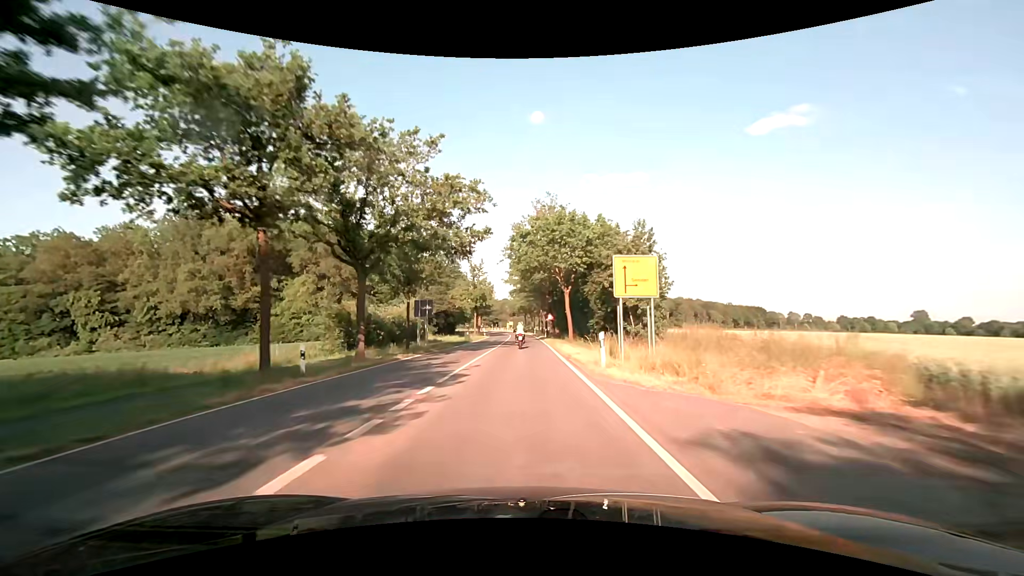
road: secondary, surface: asphalt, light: Day
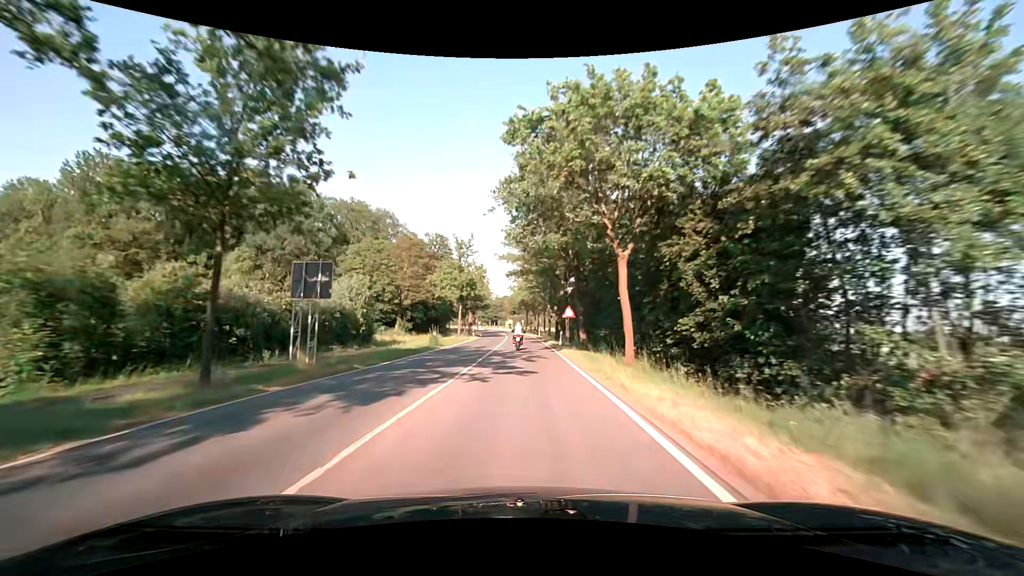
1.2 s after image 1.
(0.0, +21.5) m; 0°
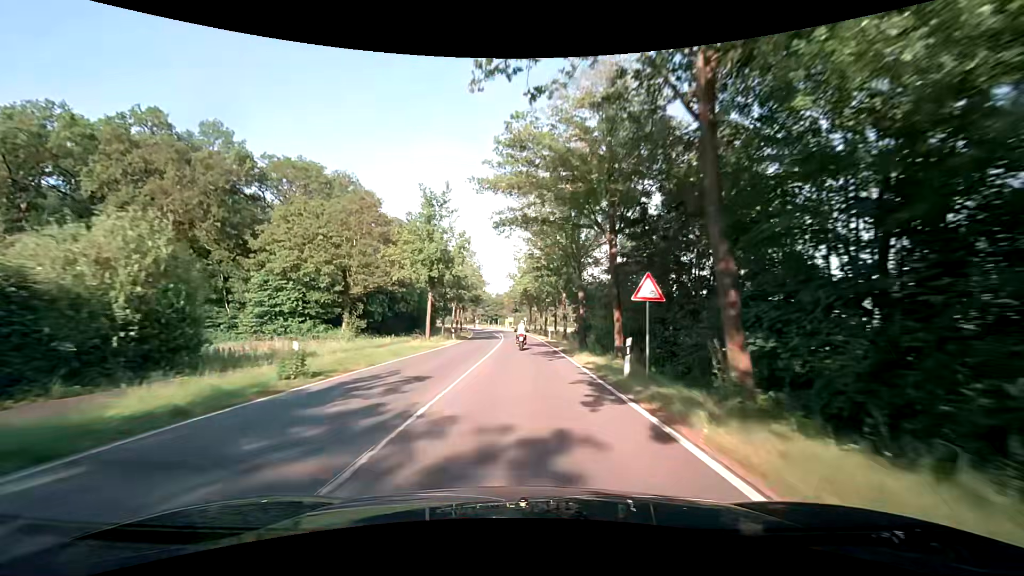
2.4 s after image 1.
(-0.1, +21.5) m; 0°
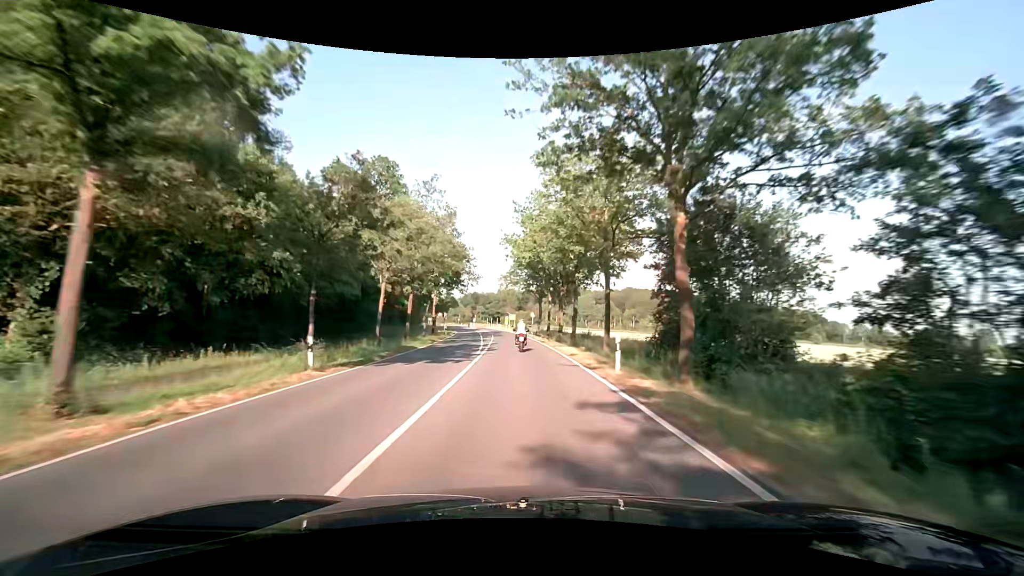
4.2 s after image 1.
(-0.2, +32.1) m; 0°
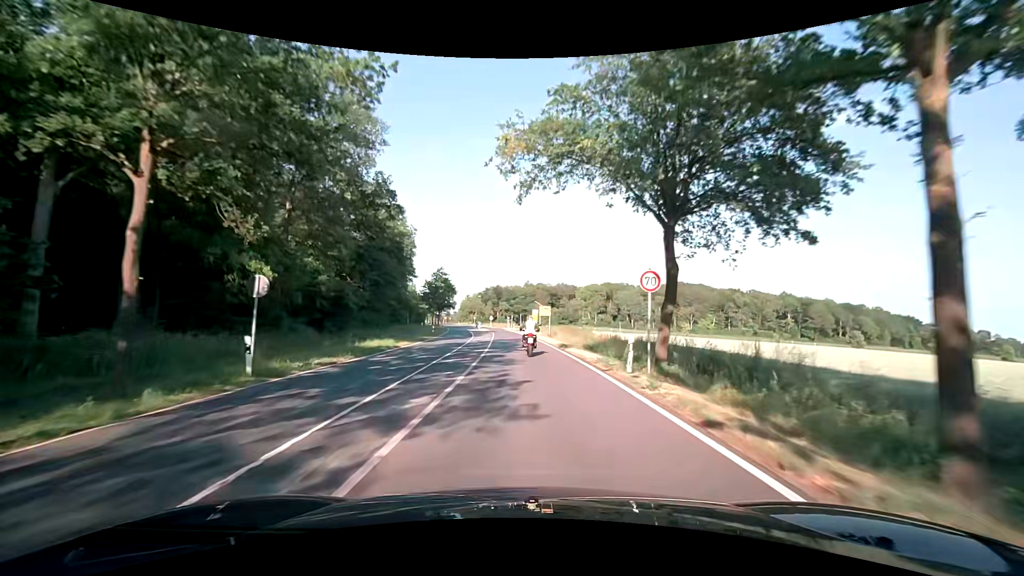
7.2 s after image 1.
(-1.4, +47.8) m; -3°
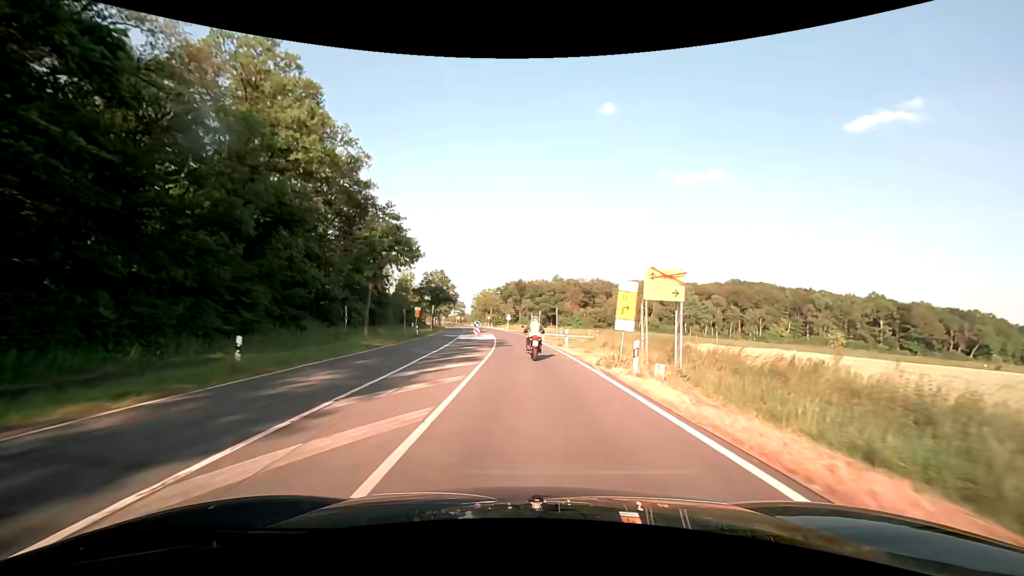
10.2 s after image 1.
(-1.2, +40.8) m; -3°
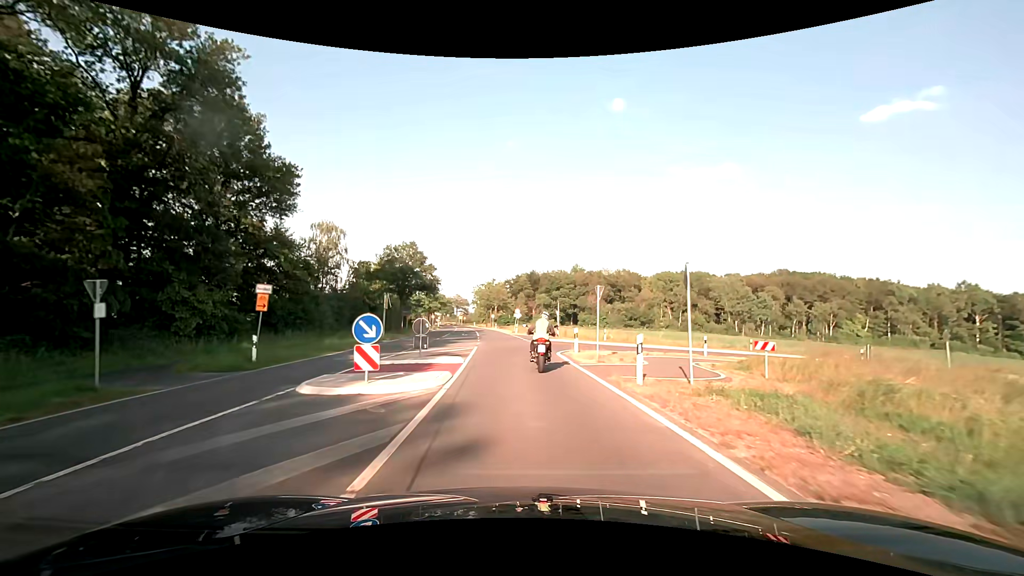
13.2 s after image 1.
(-0.3, +32.7) m; -1°
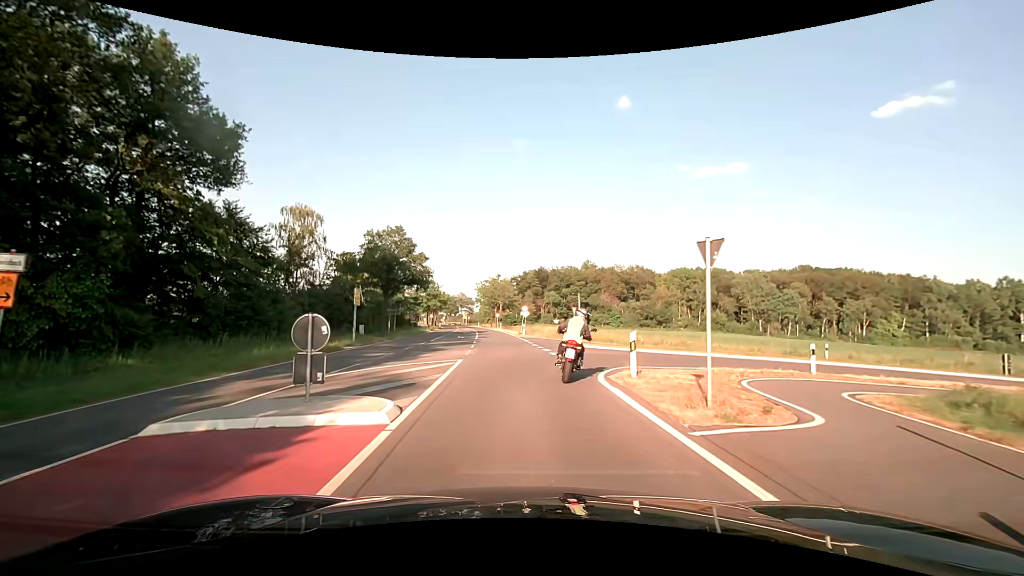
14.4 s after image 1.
(0.0, +9.8) m; -1°
(0, +10) (+2, +20) (+10, +26) (+19, +28) (+29, +29) (+39, +29) (+49, +29) (+59, +29) (+69, +29) (+79, +29) m
